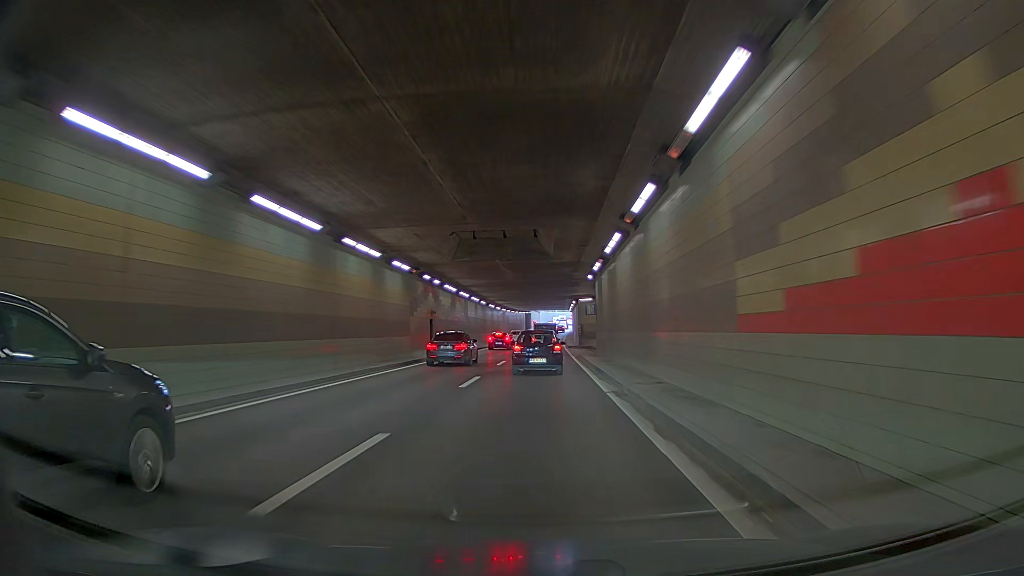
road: trunk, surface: asphalt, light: Day
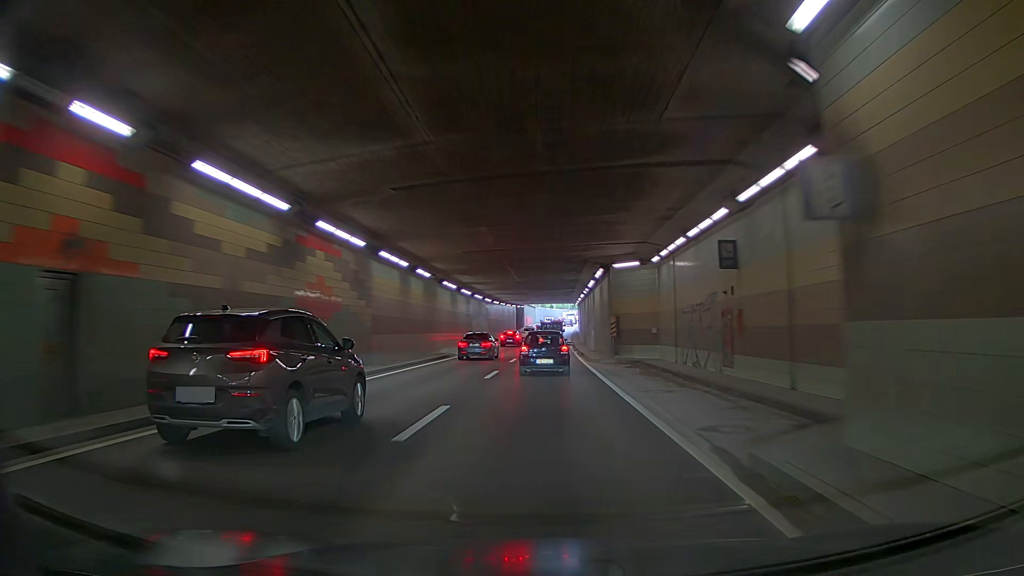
(+0.4, +32.5) m; 0°
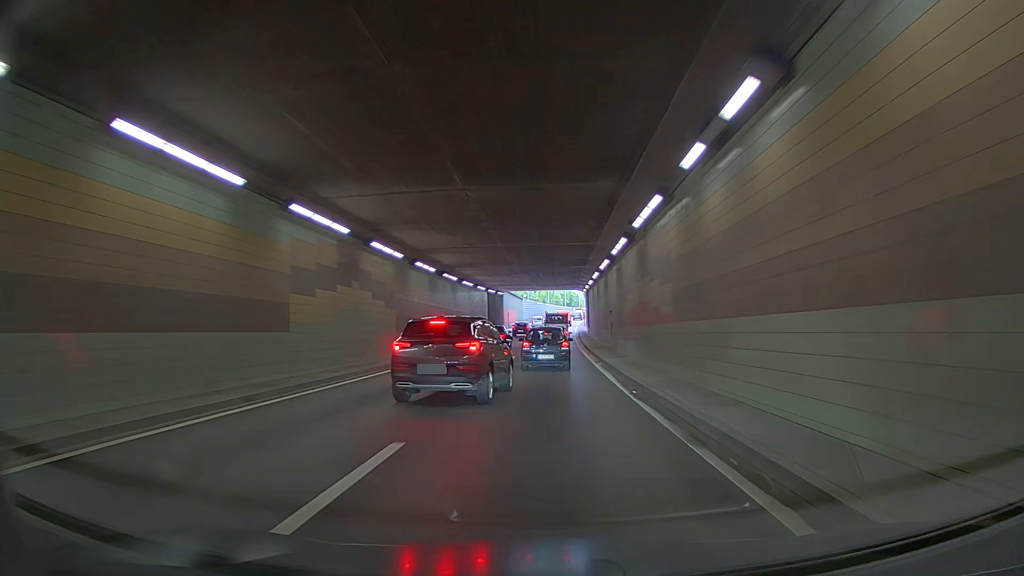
(0.0, +40.4) m; 0°
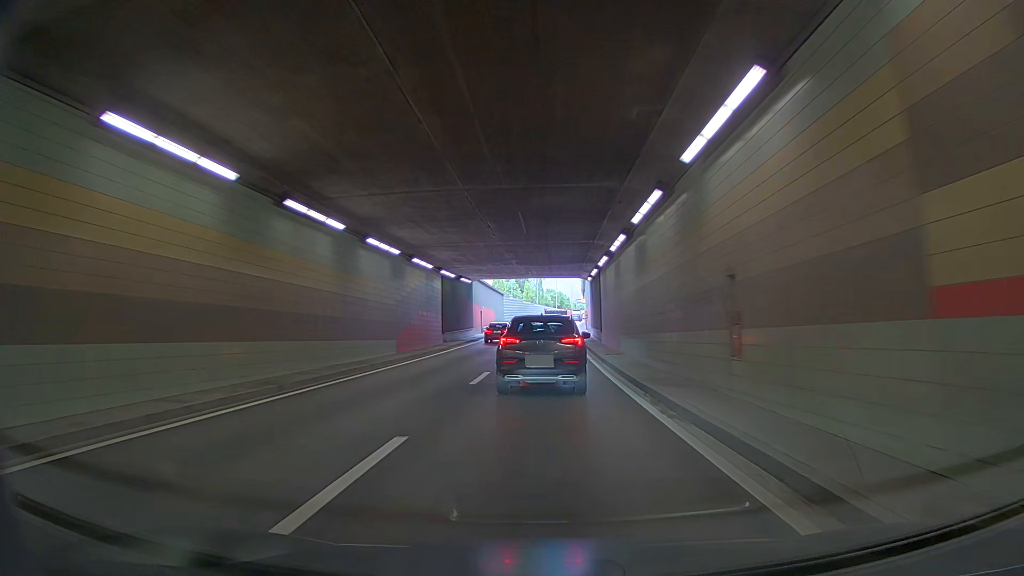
(0.0, +23.7) m; 0°
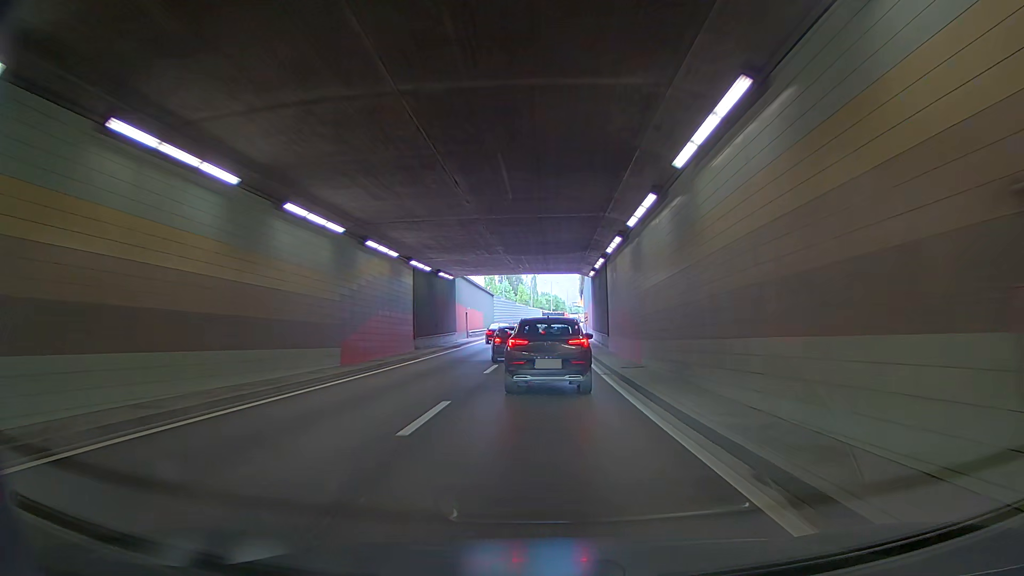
(0.0, +7.5) m; 0°
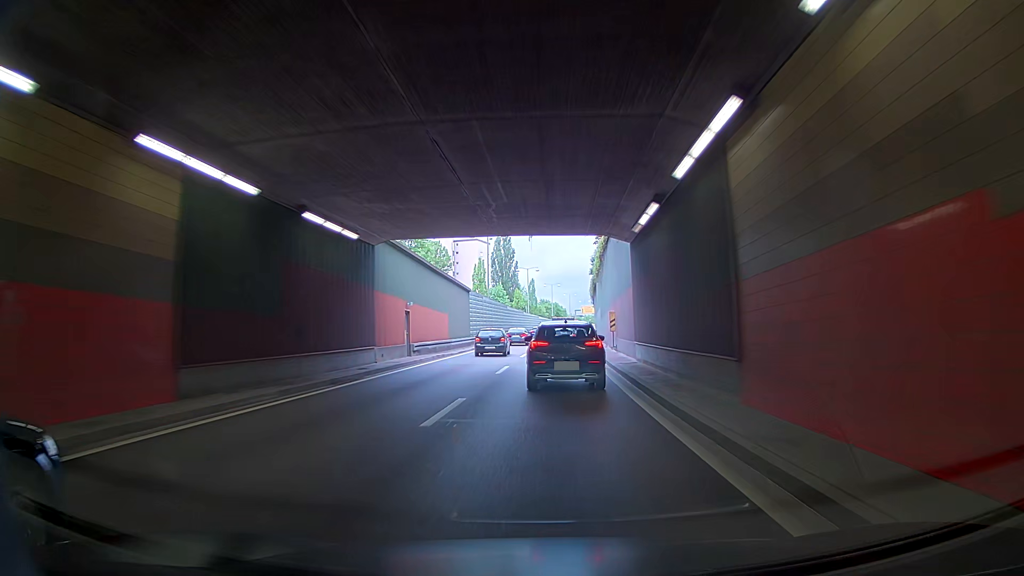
(0.0, +23.0) m; 0°
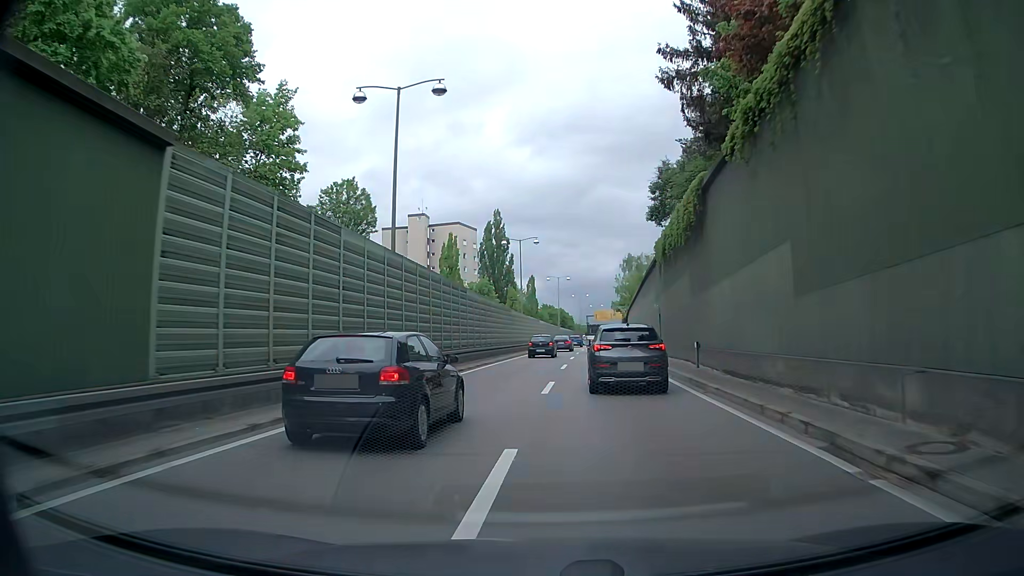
(+0.7, +41.8) m; -1°
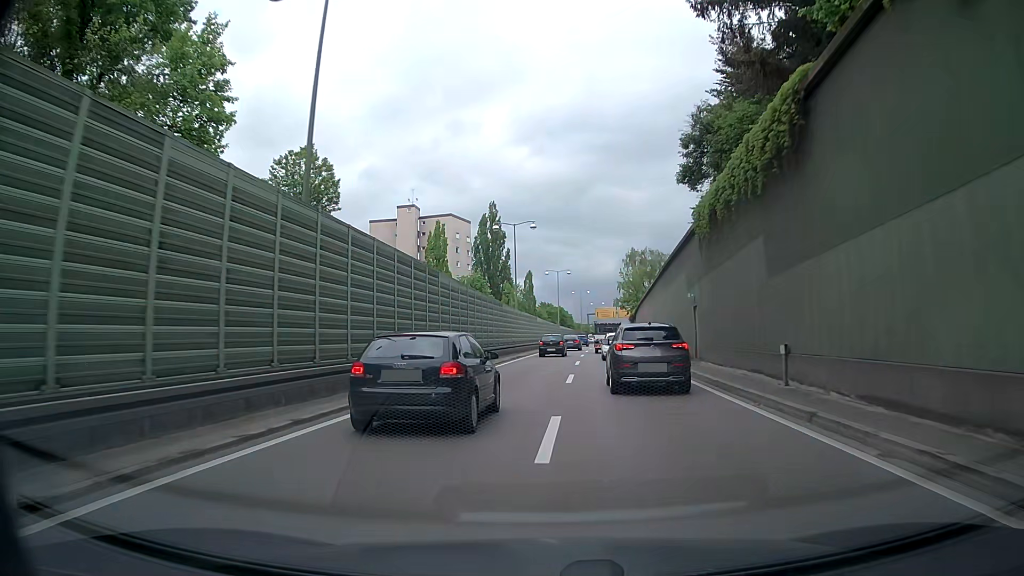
(+0.1, +8.7) m; 0°
(0, +10) (+1, +20) (+1, +30) (+2, +40) (+2, +50) (+3, +60) (+4, +70) (+5, +80) (+6, +90) (+8, +100) m
